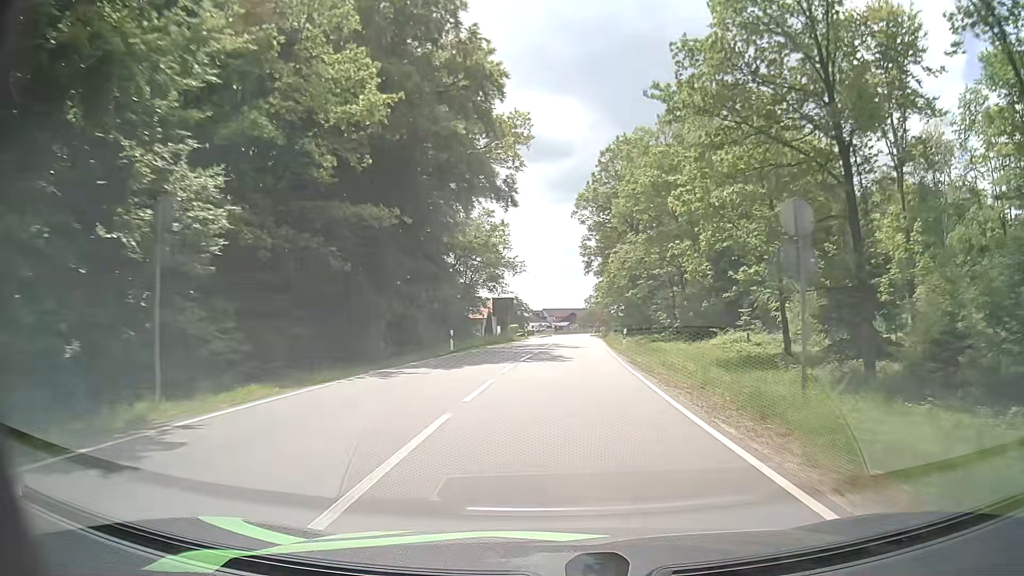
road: secondary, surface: asphalt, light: Day
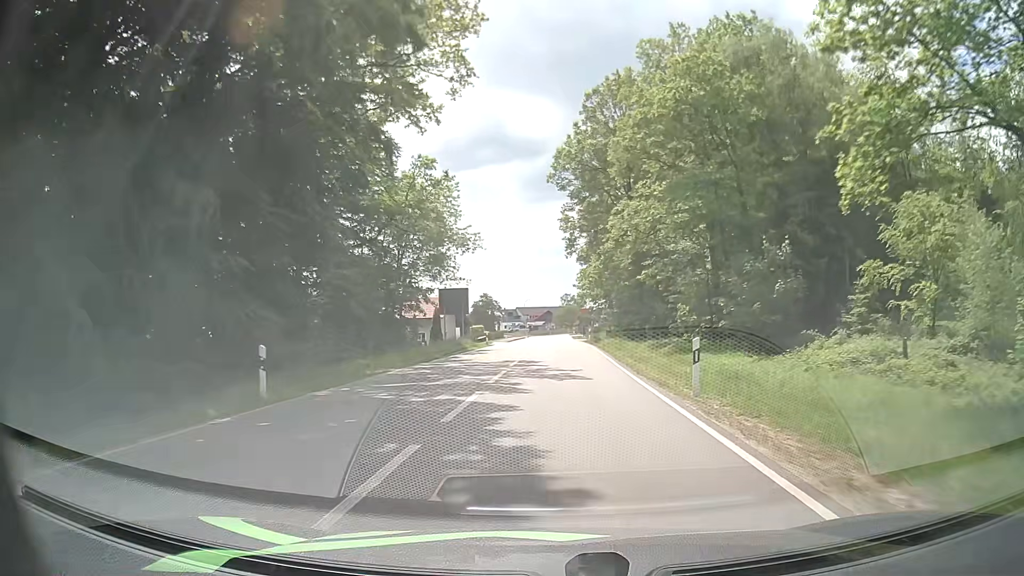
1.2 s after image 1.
(+0.4, +19.6) m; +2°
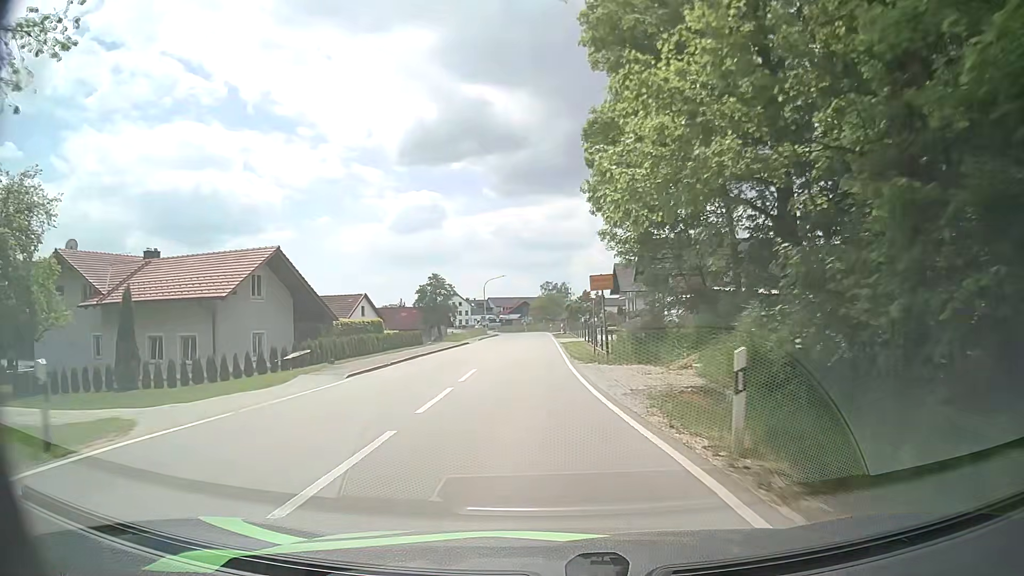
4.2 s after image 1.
(+1.1, +45.2) m; +2°
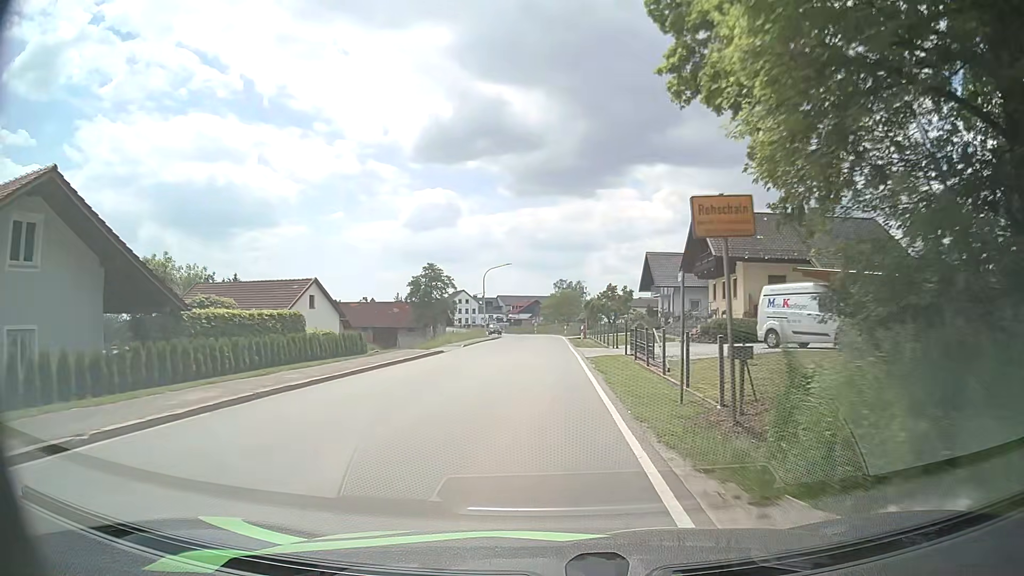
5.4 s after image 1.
(-0.3, +16.8) m; -1°
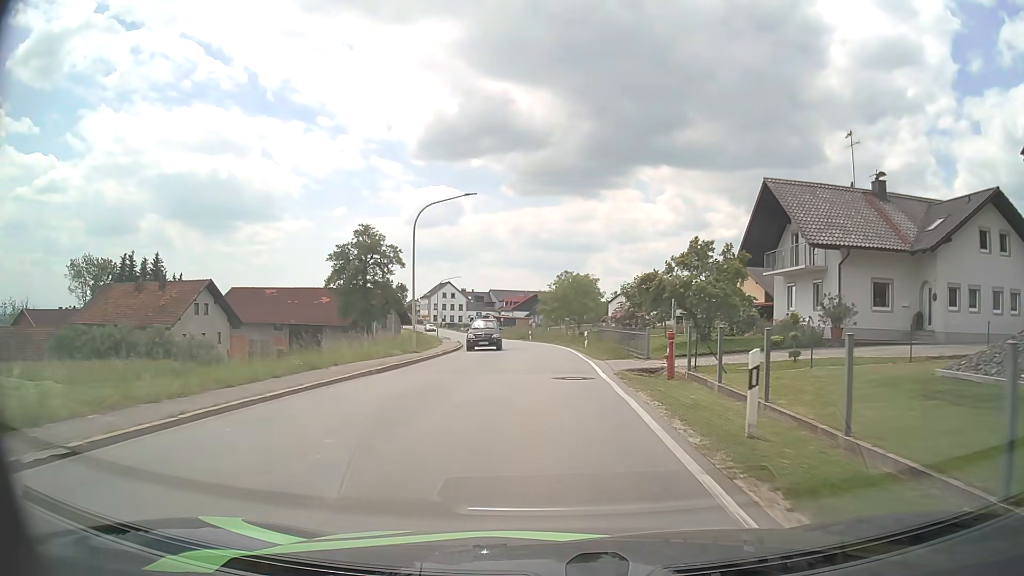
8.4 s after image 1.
(0.0, +37.2) m; 0°
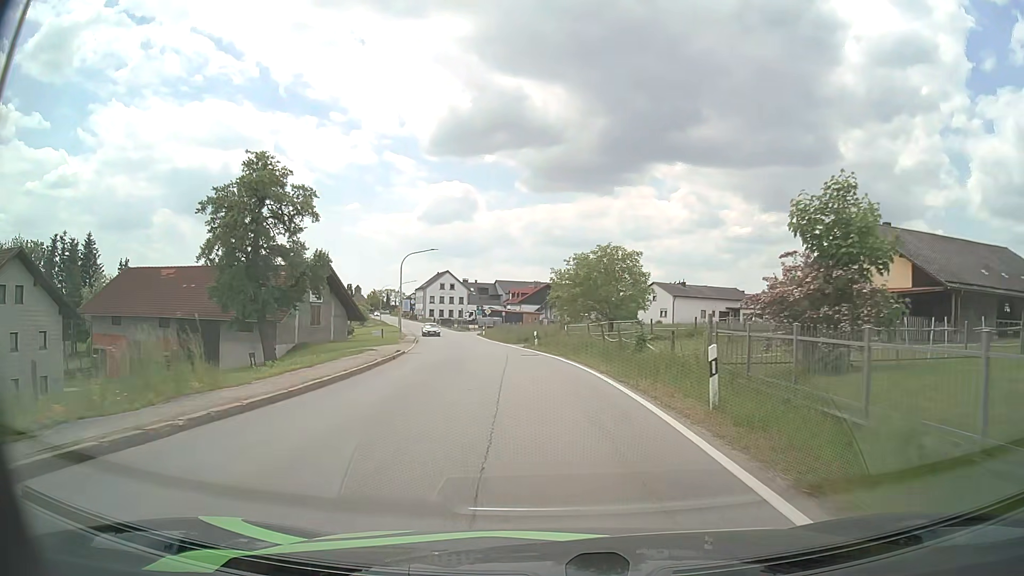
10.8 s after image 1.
(-0.1, +26.7) m; -1°
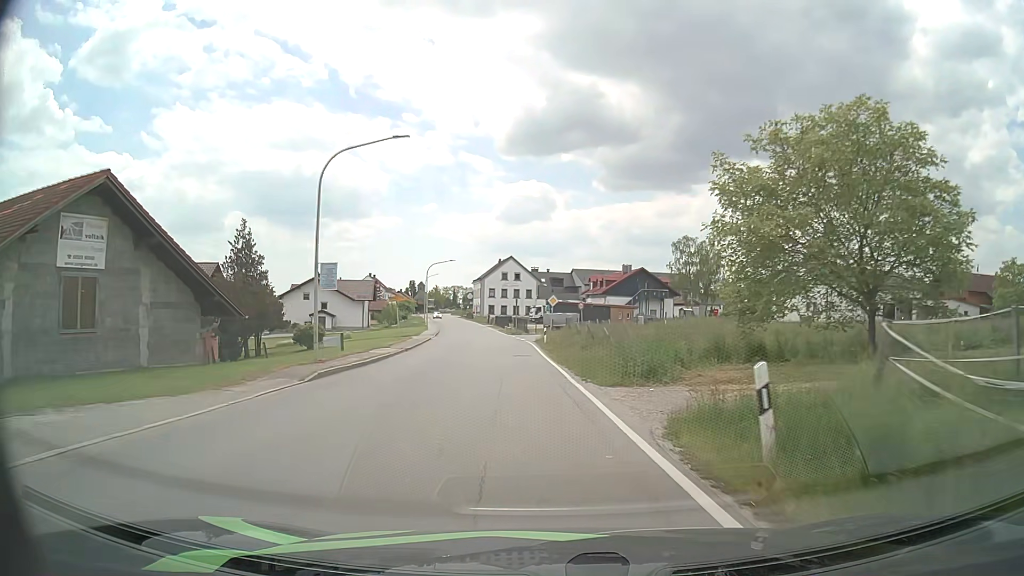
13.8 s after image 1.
(-1.6, +34.0) m; -7°
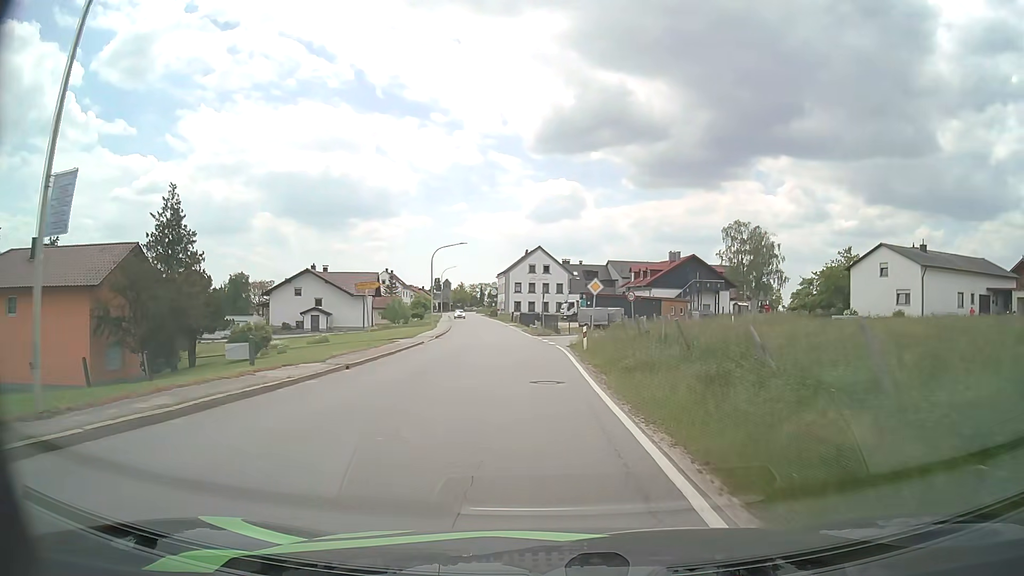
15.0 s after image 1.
(-0.2, +14.6) m; -2°
(0, +10) (0, +20) (-1, +30) (-2, +40) (-3, +50) (-4, +60) (-5, +70) (-7, +80) (-8, +90) (-10, +99) m
